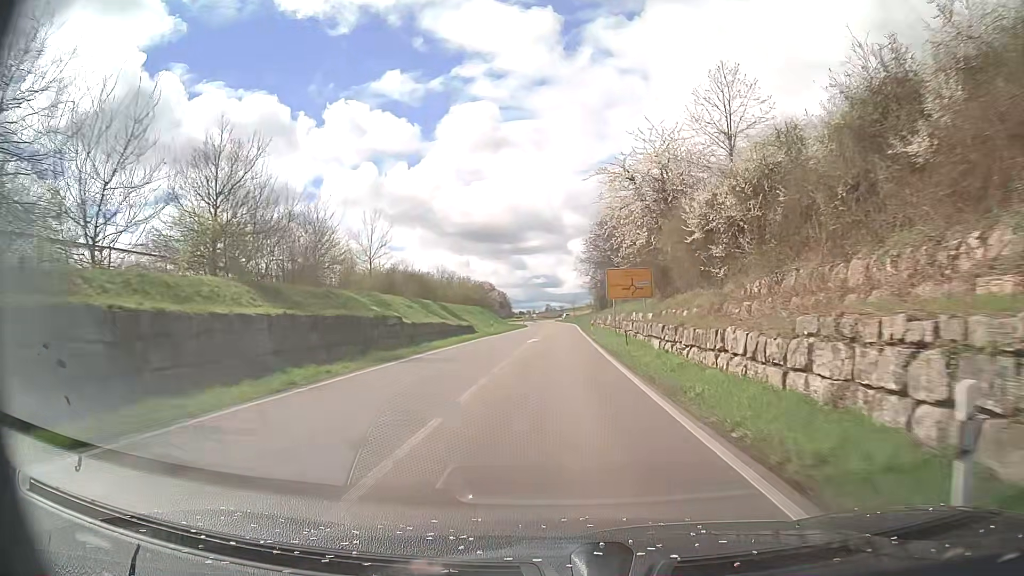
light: Day
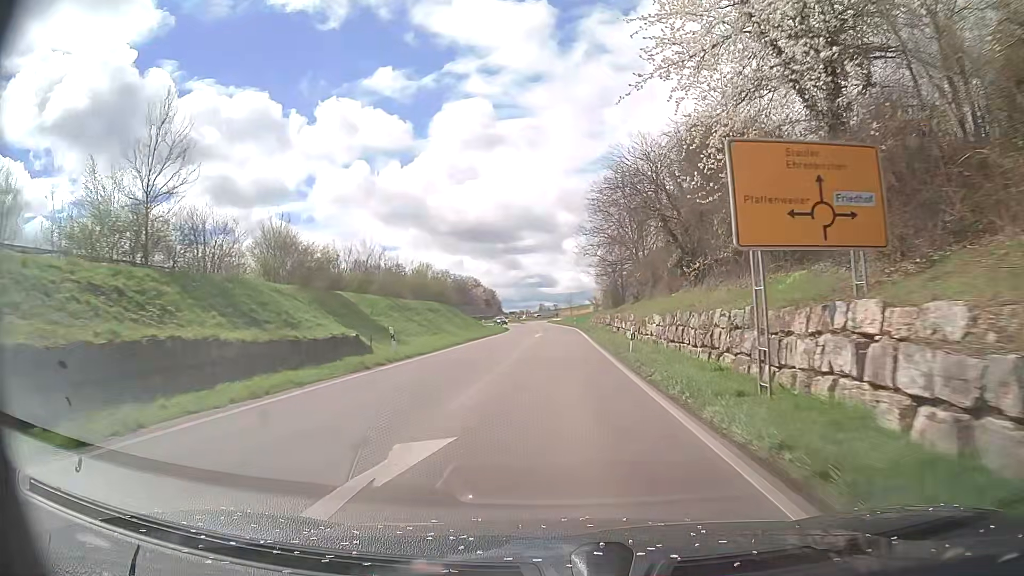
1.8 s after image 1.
(0.0, +31.8) m; 0°
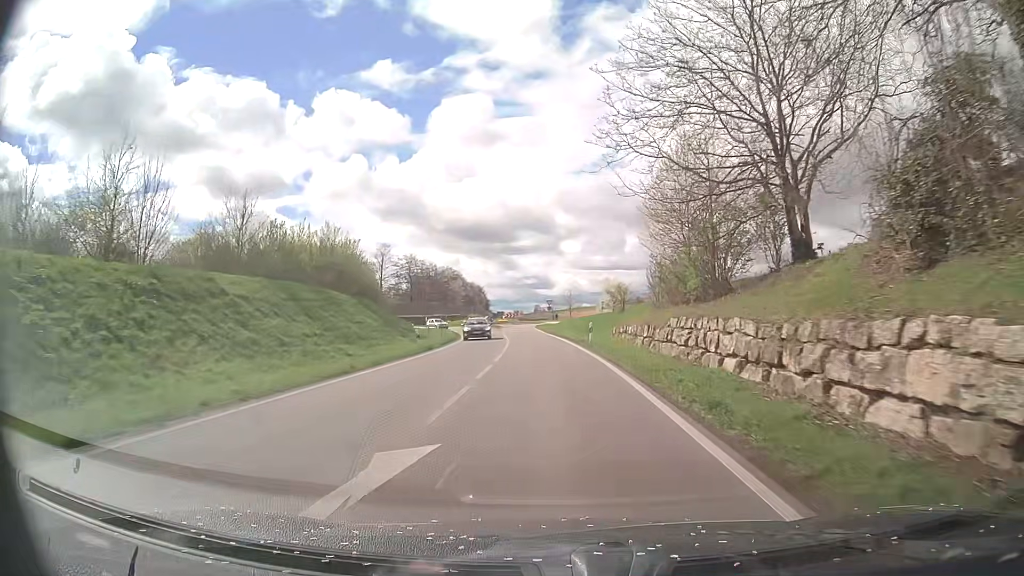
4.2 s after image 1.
(+0.4, +42.5) m; +1°
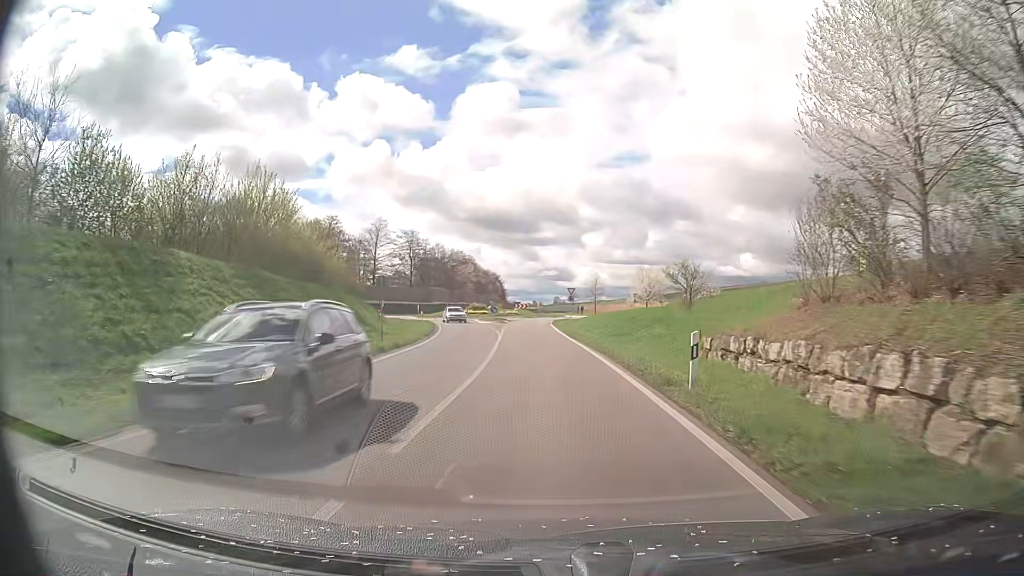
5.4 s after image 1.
(-0.4, +19.6) m; -2°
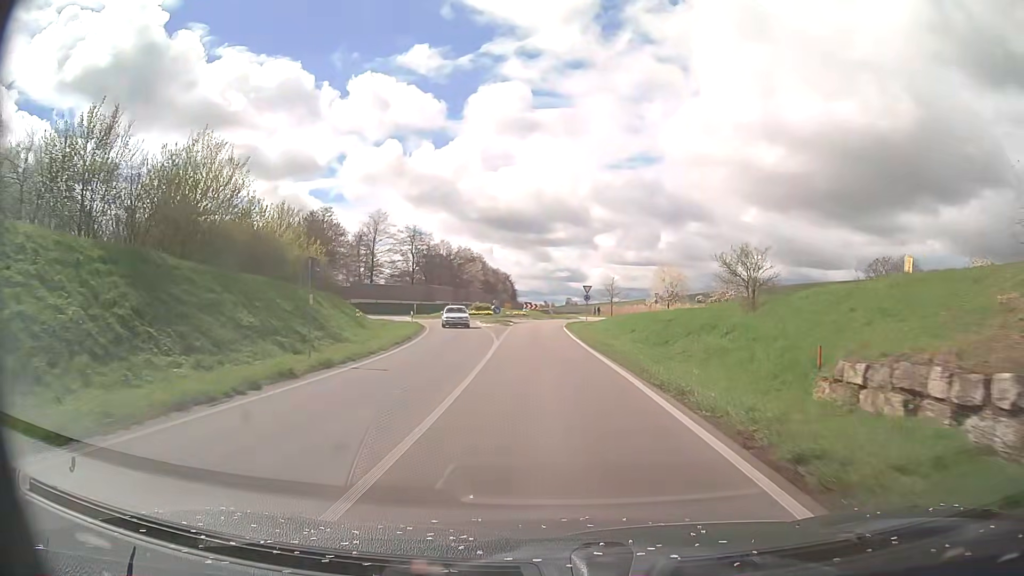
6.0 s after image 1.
(-0.1, +8.9) m; 0°
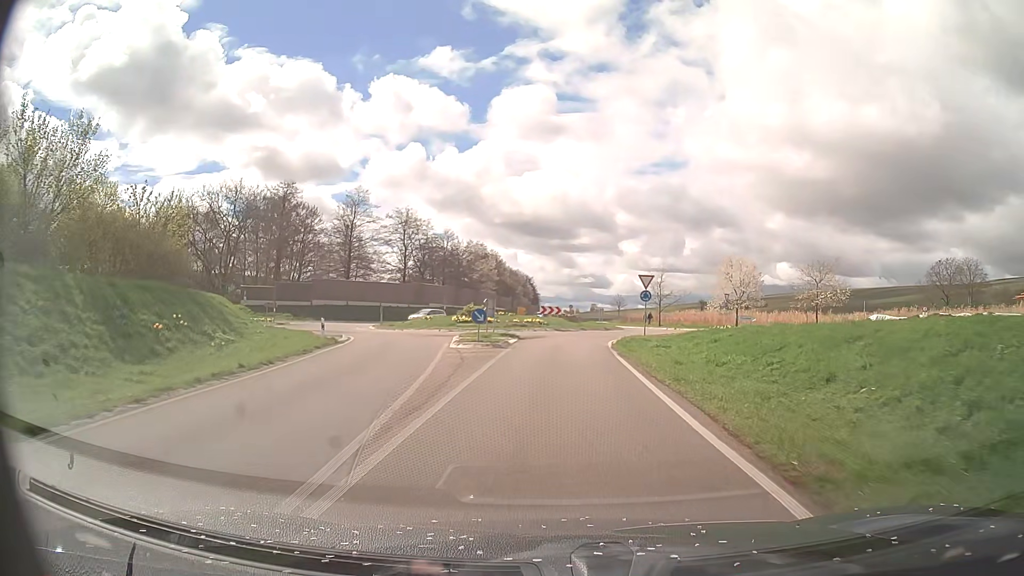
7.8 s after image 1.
(-0.7, +24.1) m; -3°
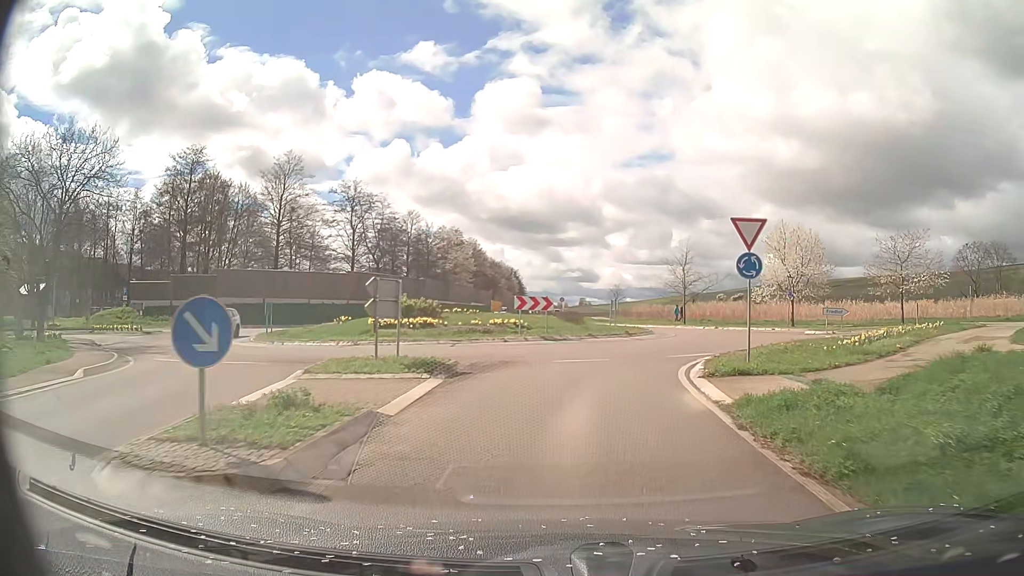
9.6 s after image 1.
(+0.1, +19.0) m; +1°
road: primary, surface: asphalt
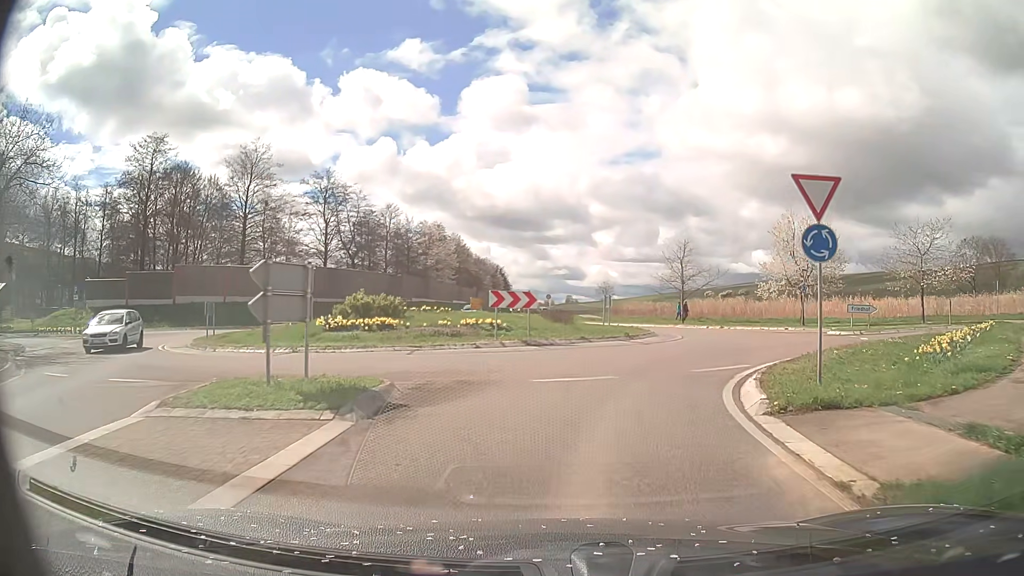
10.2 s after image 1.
(0.0, +4.6) m; +1°
